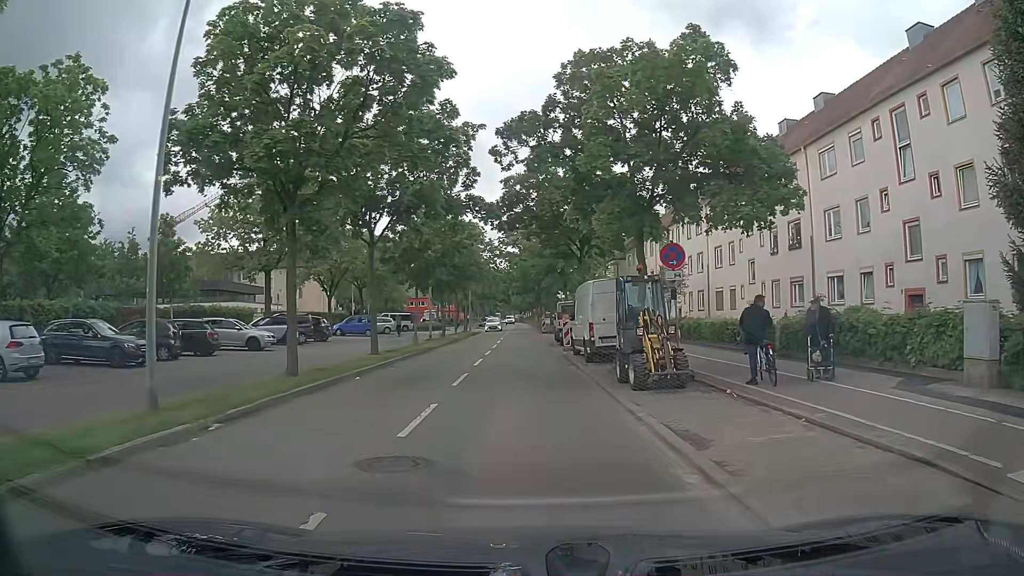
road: tertiary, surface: asphalt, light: Day
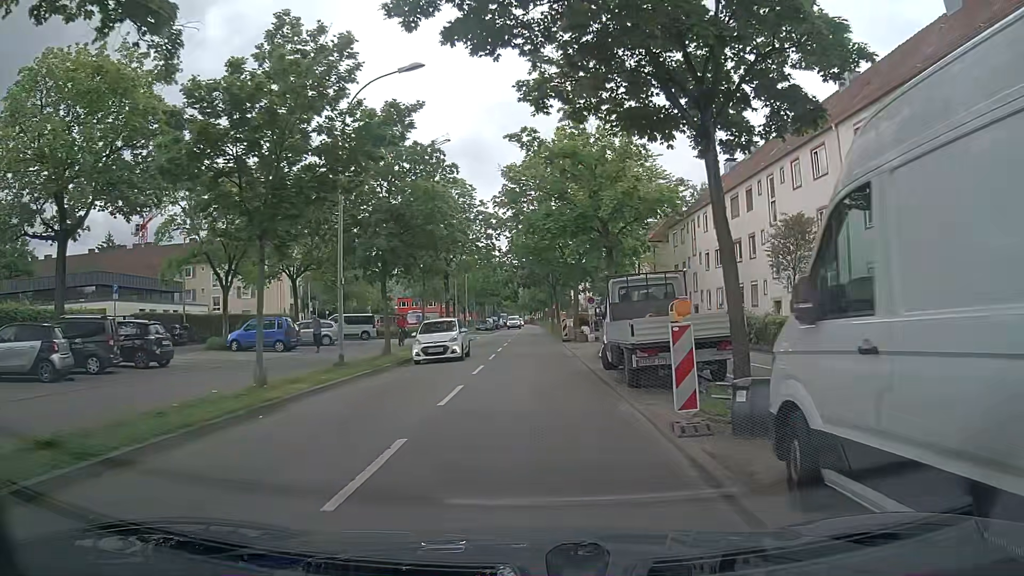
(-0.3, +21.2) m; -1°
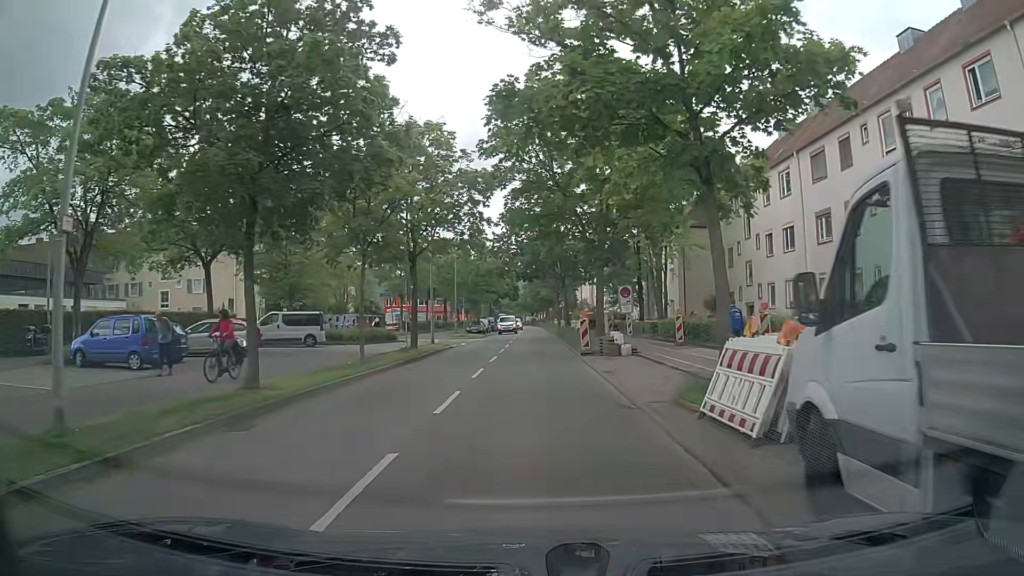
(-0.2, +13.1) m; -1°
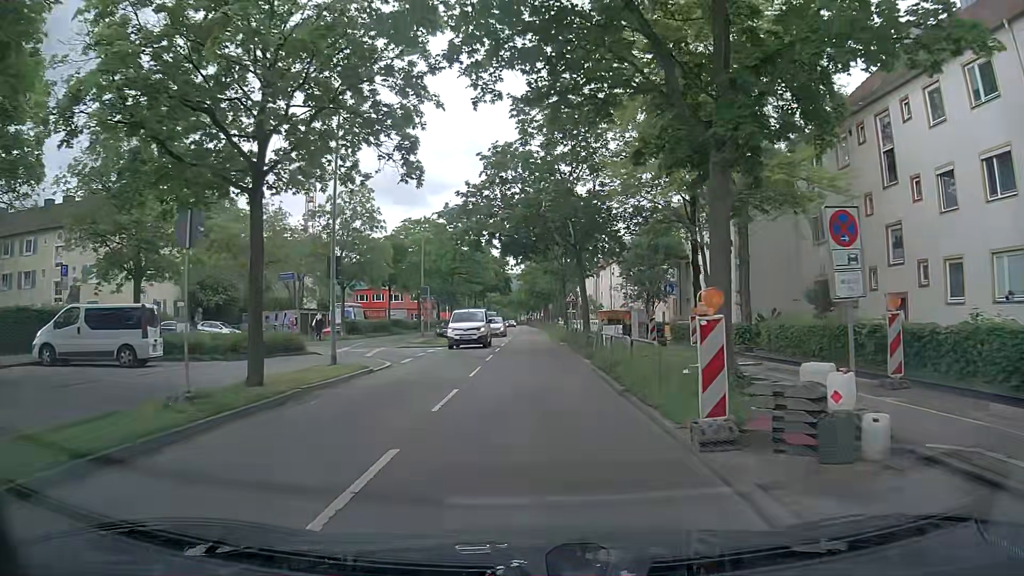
(0.0, +17.9) m; +1°
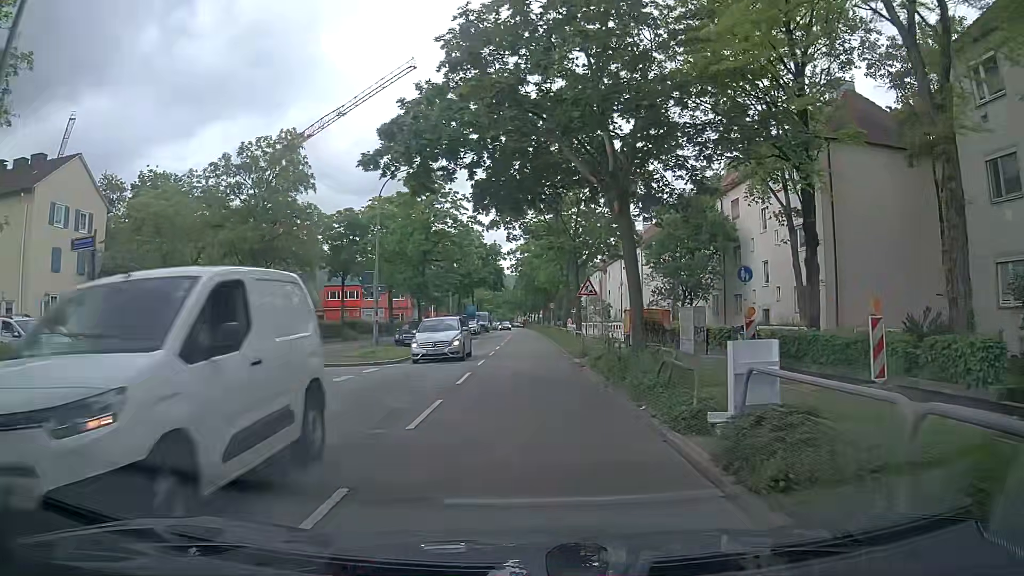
(-0.1, +13.7) m; 0°
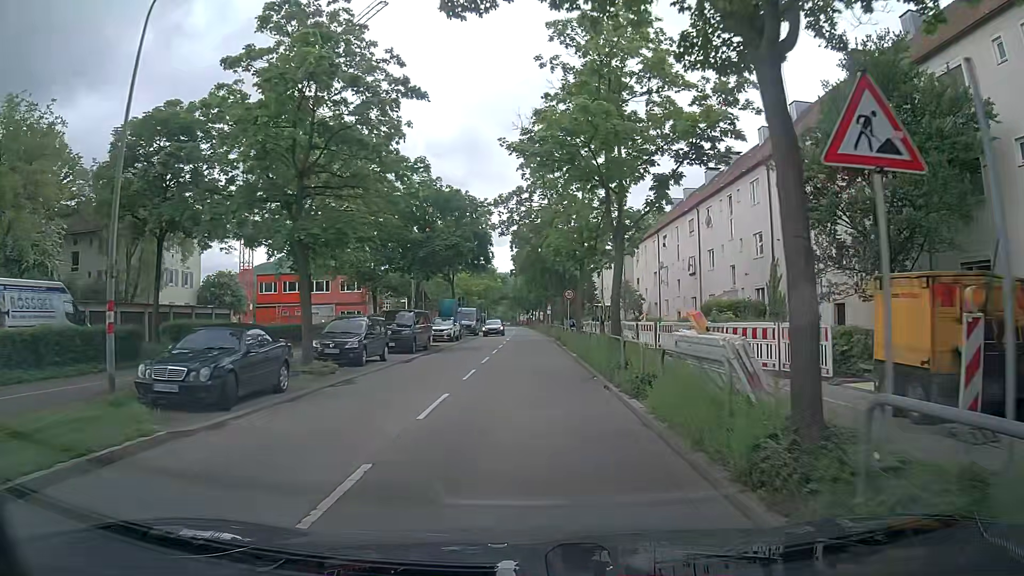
(0.0, +23.1) m; 0°
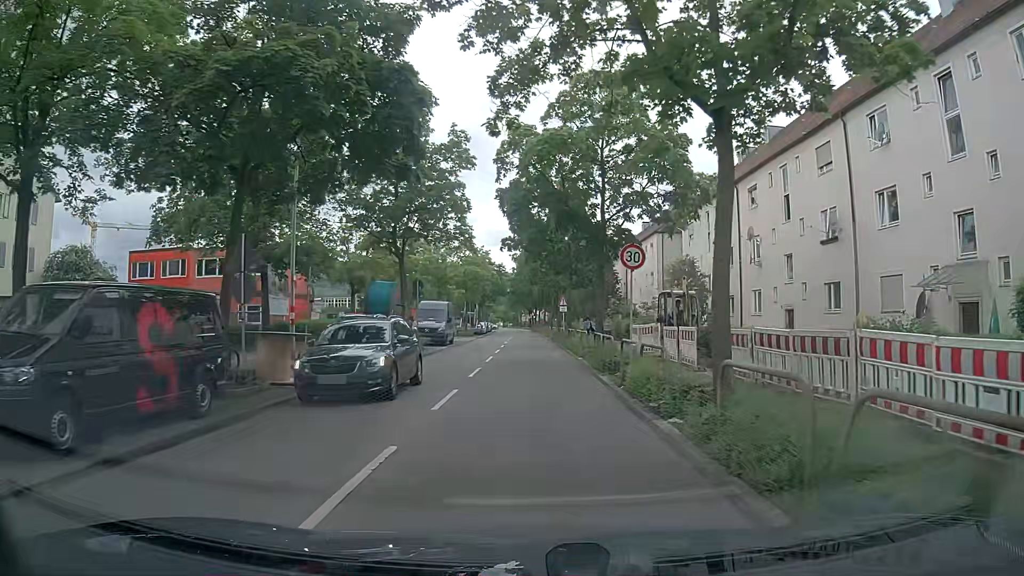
(-0.2, +23.2) m; 0°
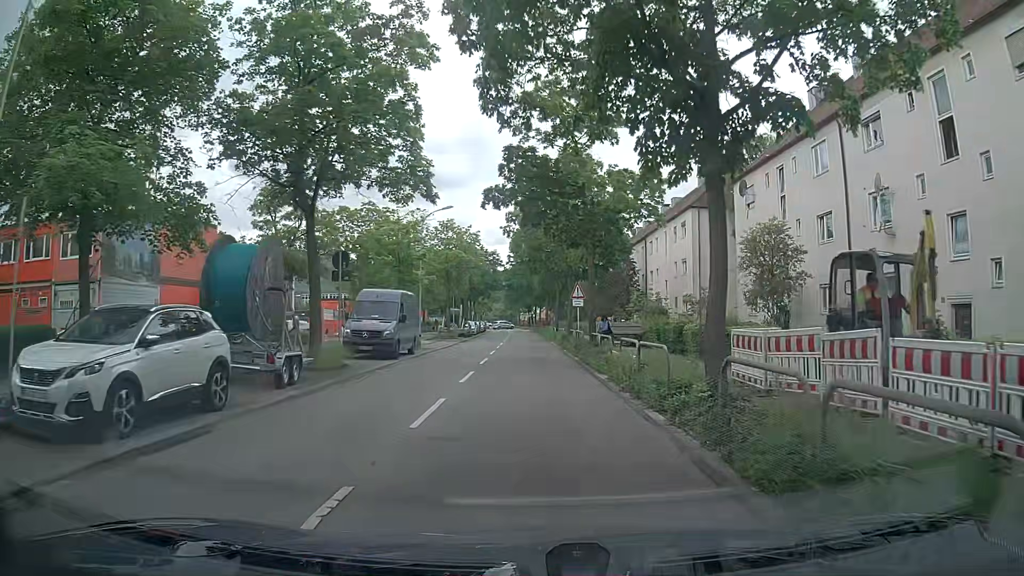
(-0.2, +13.9) m; -1°
(0, +10) (0, +20) (0, +30) (0, +40) (0, +50) (0, +60) (0, +70) (0, +80) (-1, +90) (-1, +100) m
